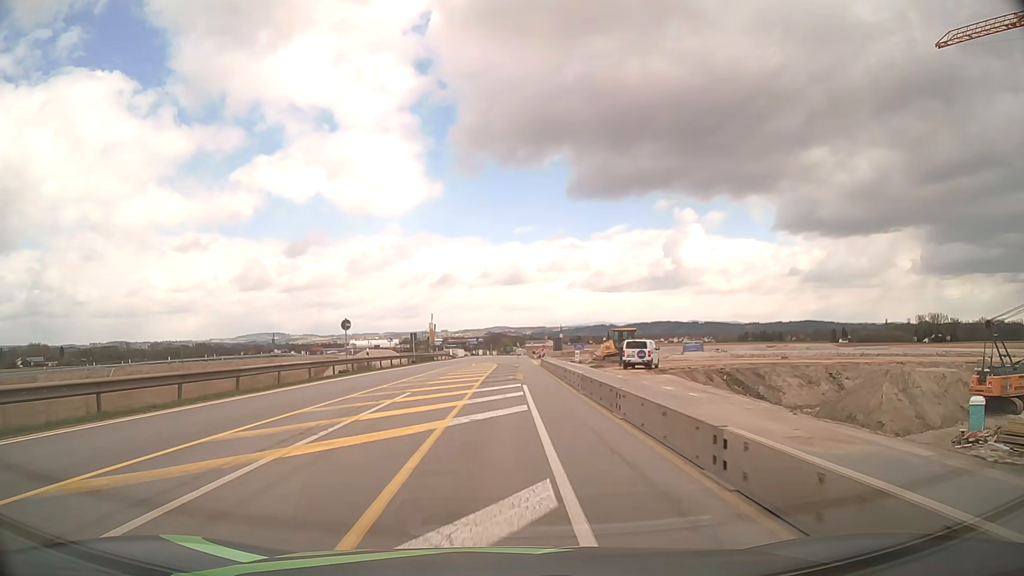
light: Day
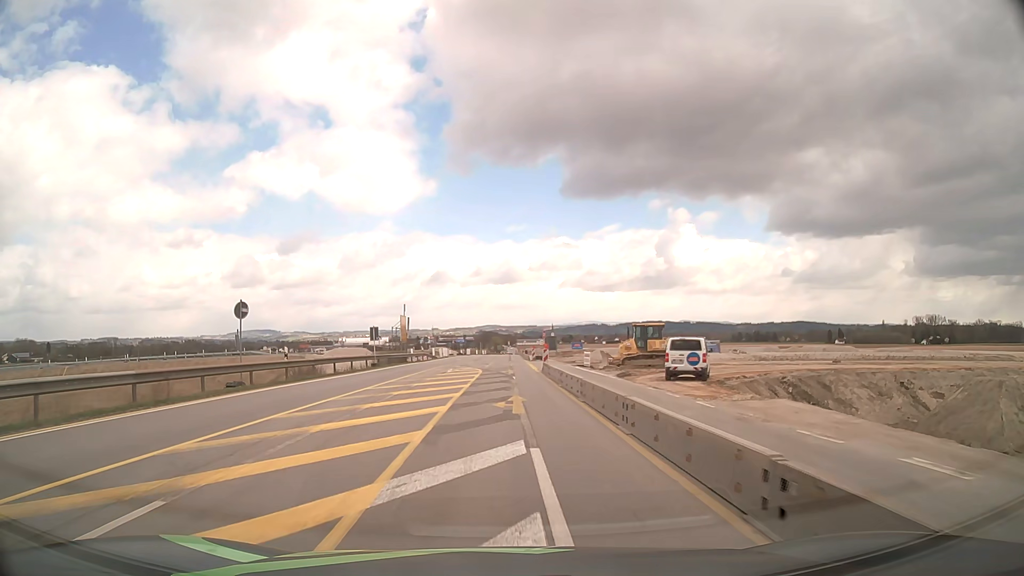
(+0.1, +14.0) m; +1°
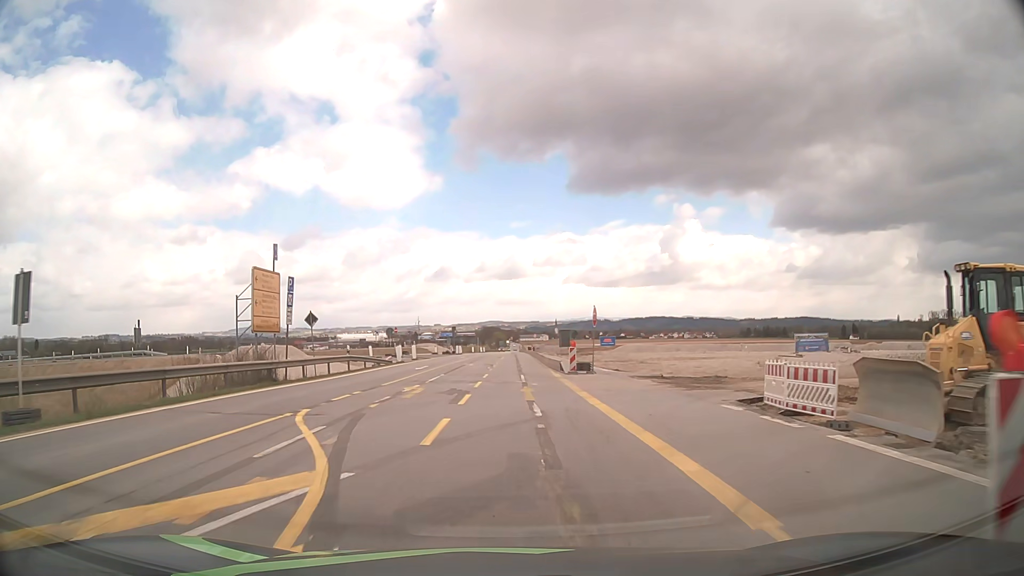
(-0.1, +35.0) m; 0°
(0, +10) (0, +20) (0, +30) (0, +40) (0, +50) (0, +60) (+1, +70) (+1, +80) (+1, +90) (+1, +100) m
